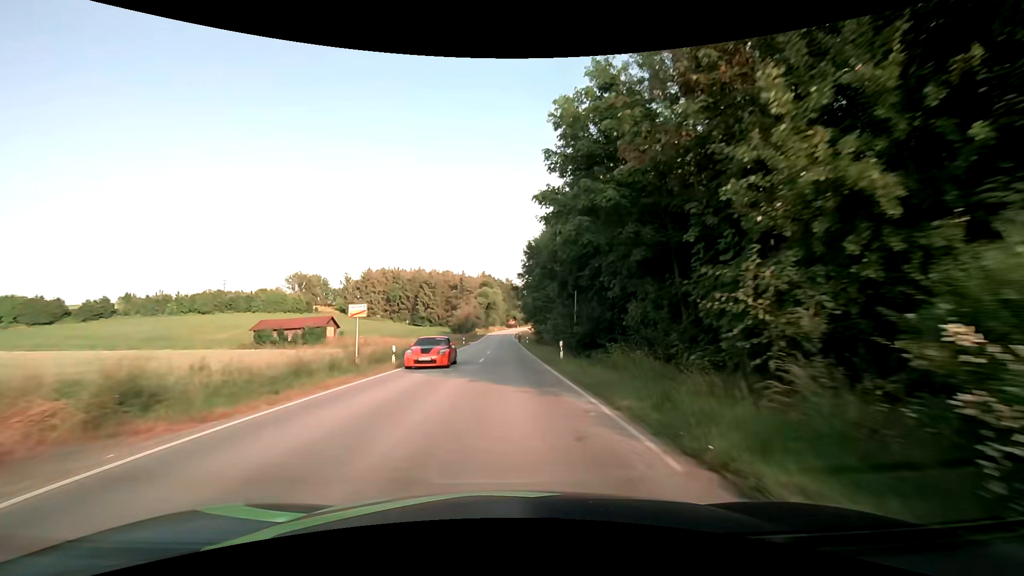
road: secondary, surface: asphalt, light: Day
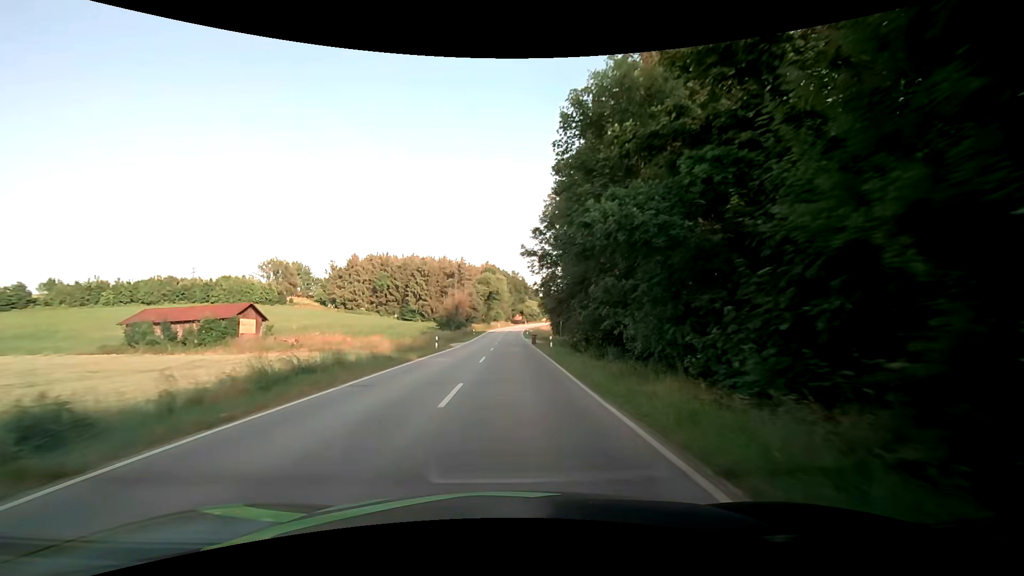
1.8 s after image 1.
(-0.2, +28.2) m; -1°
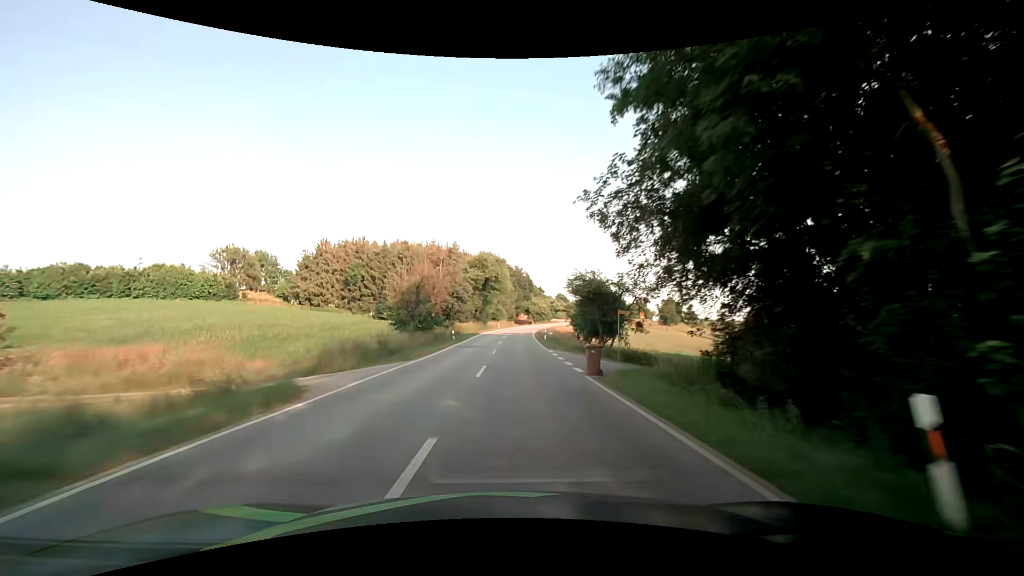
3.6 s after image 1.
(-0.1, +31.4) m; -1°
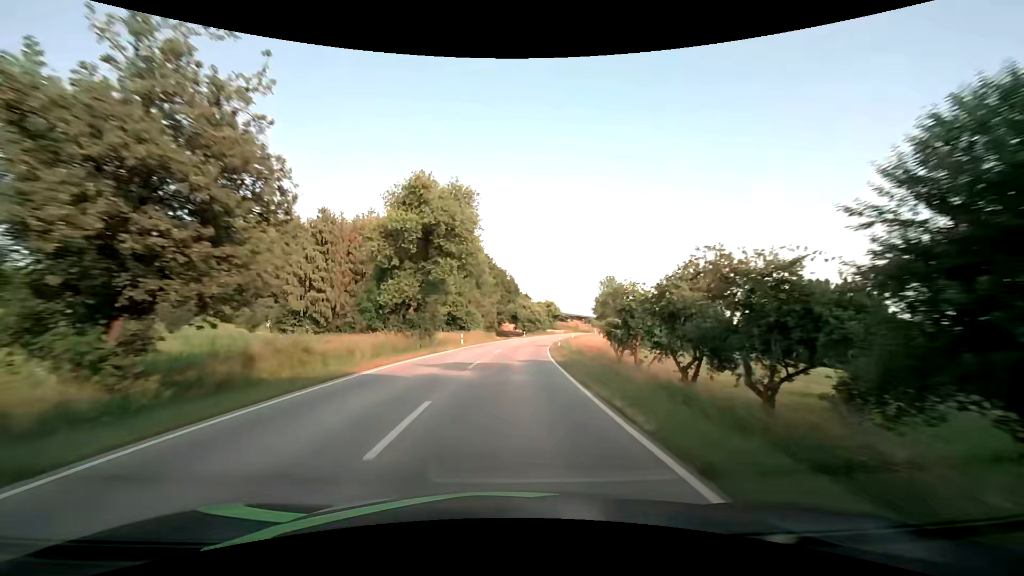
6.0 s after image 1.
(+1.2, +45.4) m; +3°
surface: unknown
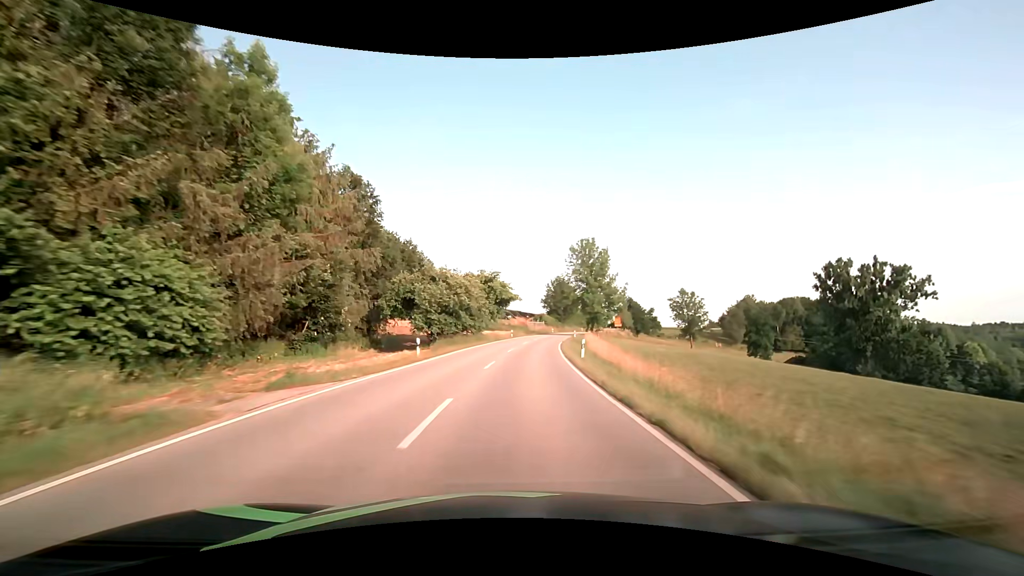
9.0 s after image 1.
(+3.2, +59.2) m; +8°
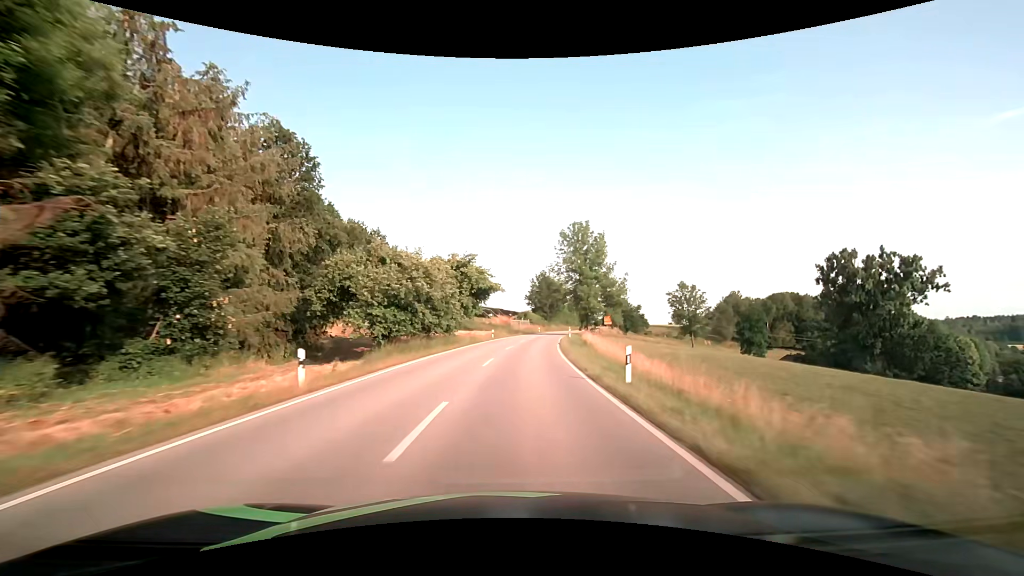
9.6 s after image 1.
(+0.2, +12.1) m; +2°
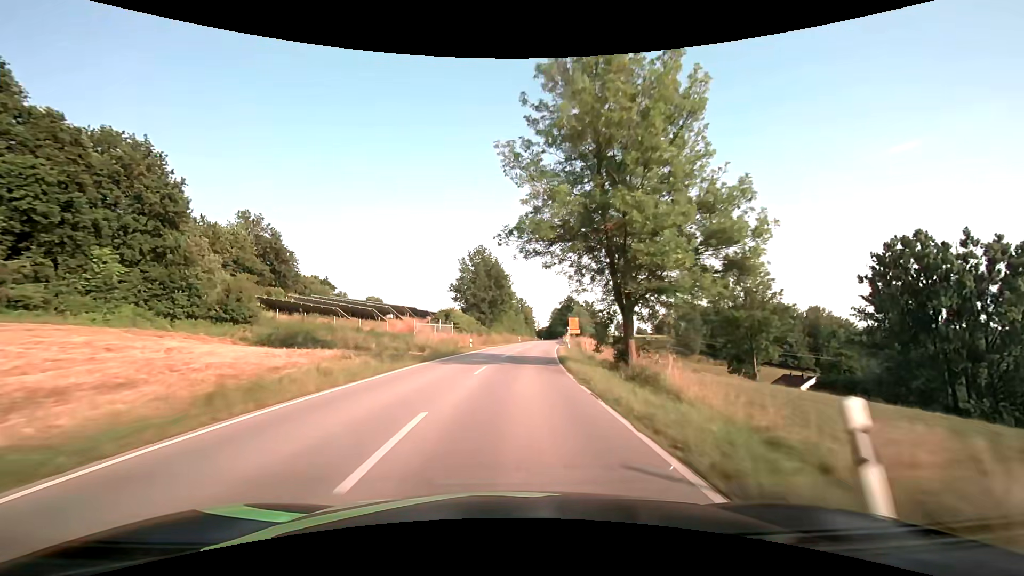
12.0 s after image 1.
(+3.0, +48.8) m; +7°
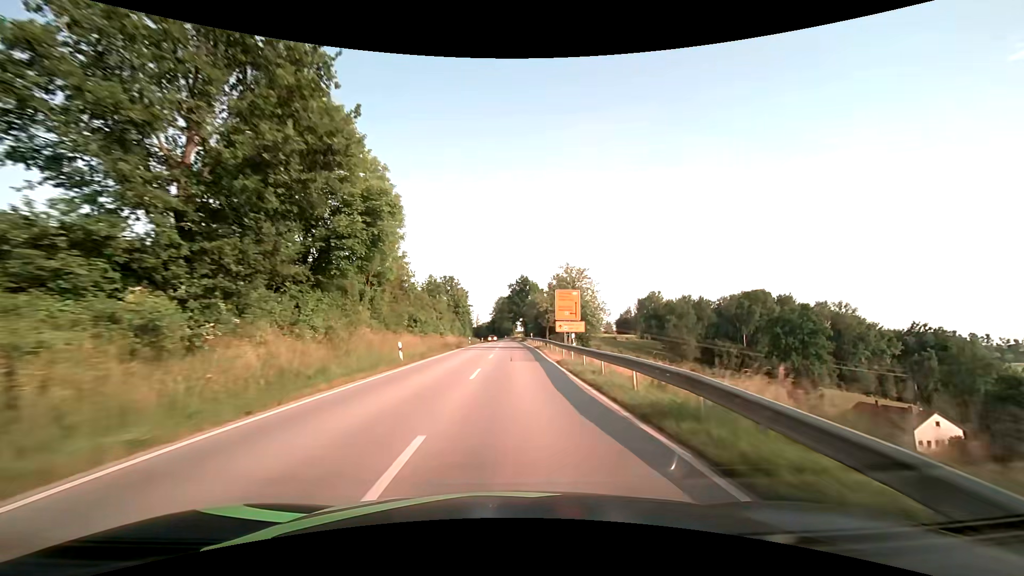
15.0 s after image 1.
(+4.7, +61.8) m; +7°
(0, +10) (0, +20) (0, +30) (+1, +40) (+1, +50) (+1, +60) (+1, +70) (+1, +80) (+1, +90) (0, +100) m
